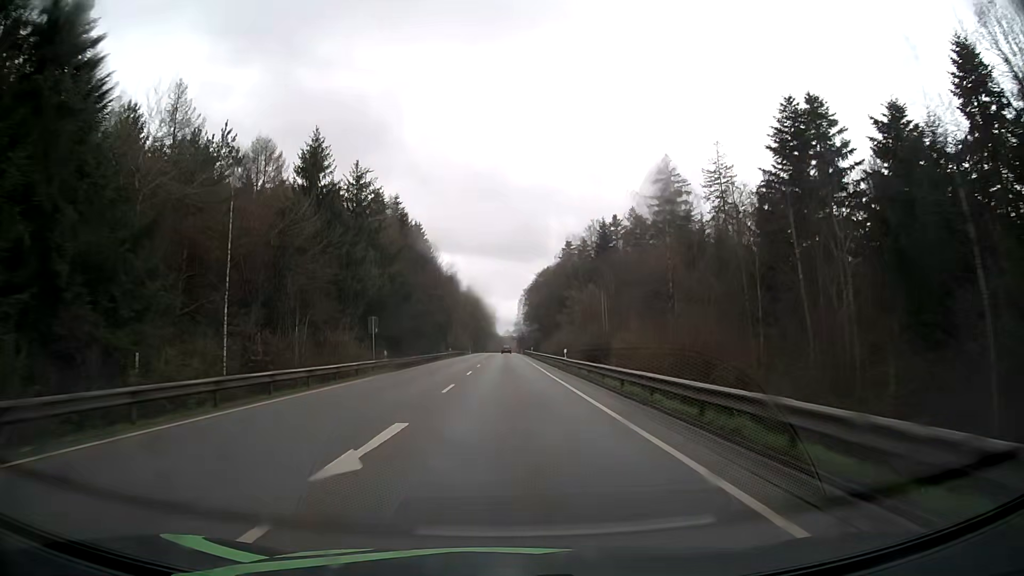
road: secondary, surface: asphalt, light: Day
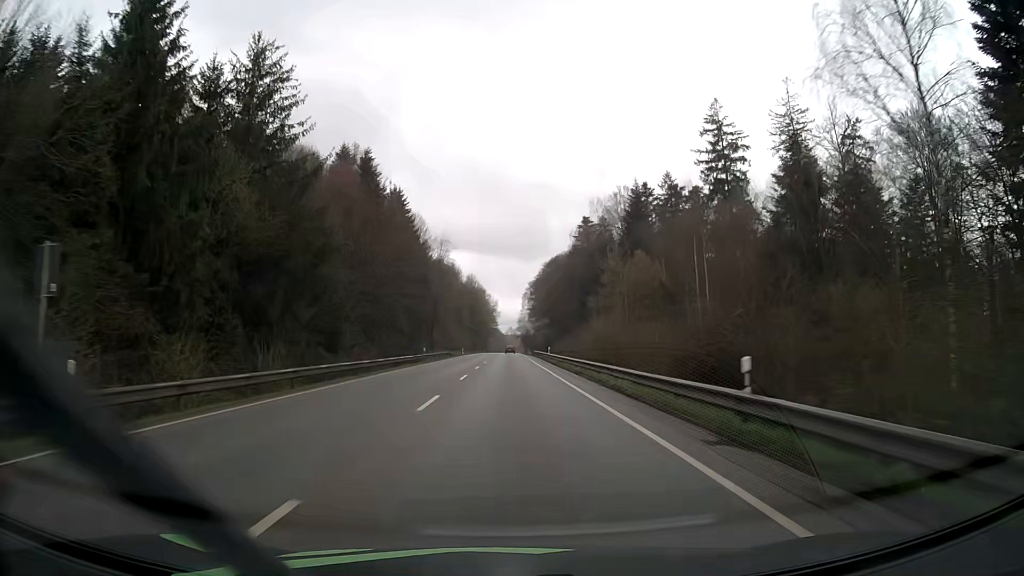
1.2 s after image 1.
(-0.1, +30.3) m; 0°
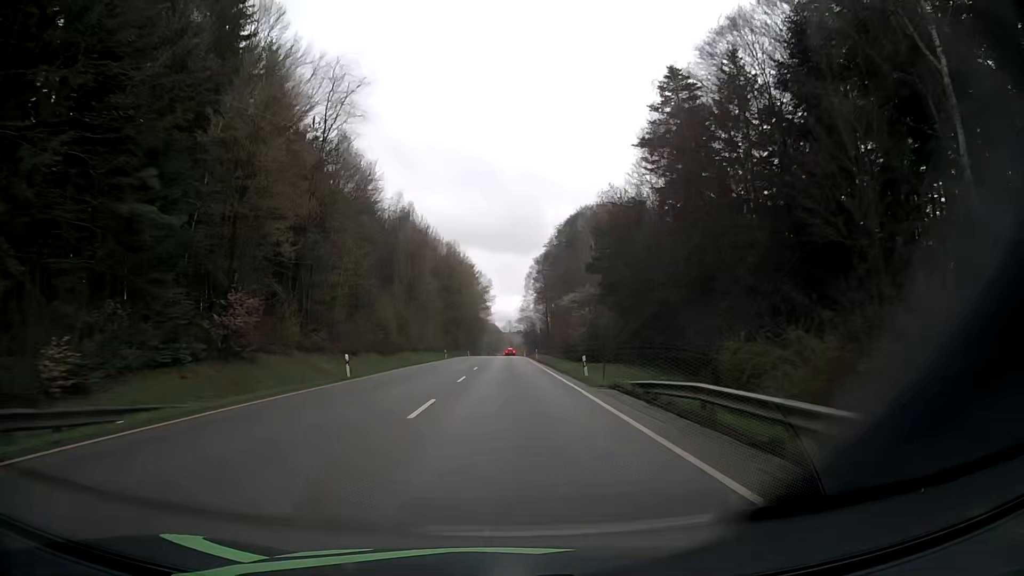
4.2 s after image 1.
(-0.1, +74.1) m; 0°
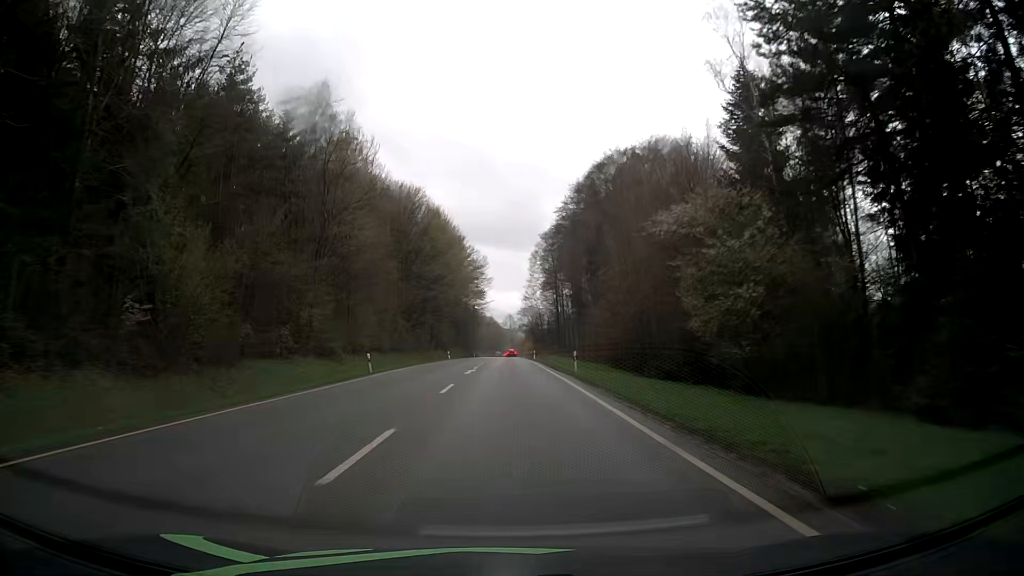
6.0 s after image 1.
(-0.1, +41.8) m; 0°
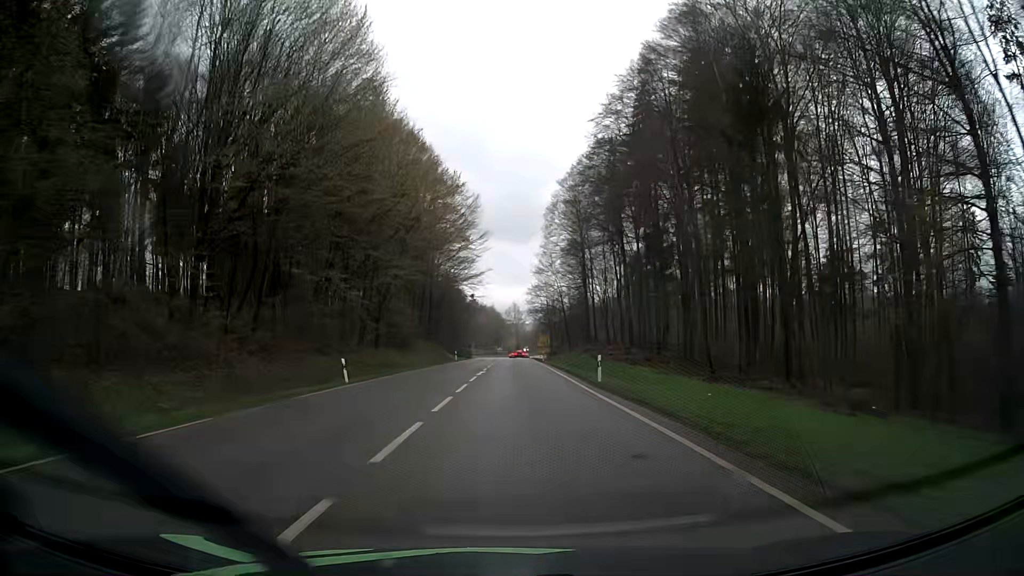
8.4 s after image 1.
(-0.4, +53.0) m; -1°
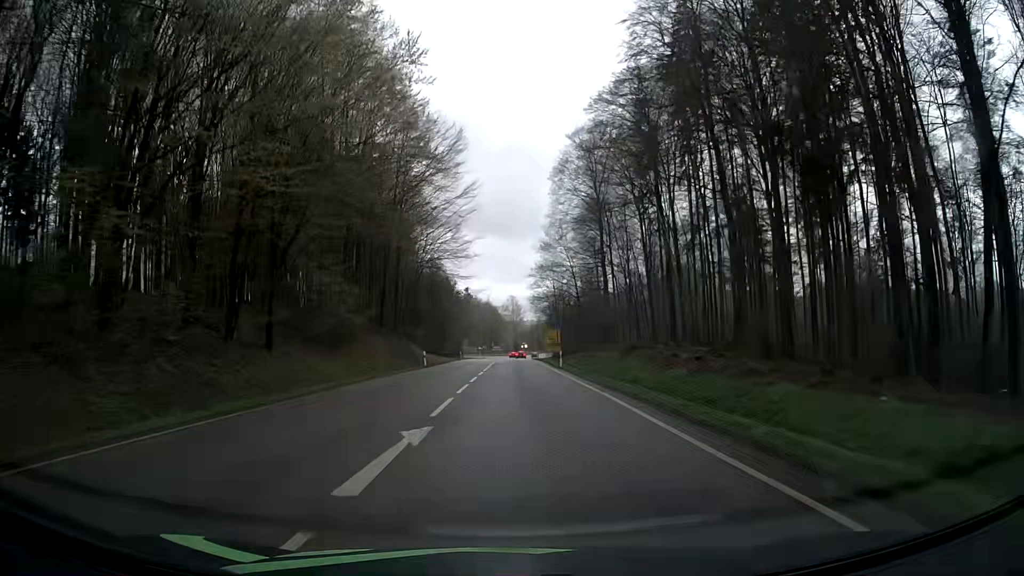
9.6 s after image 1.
(+0.1, +25.4) m; 0°
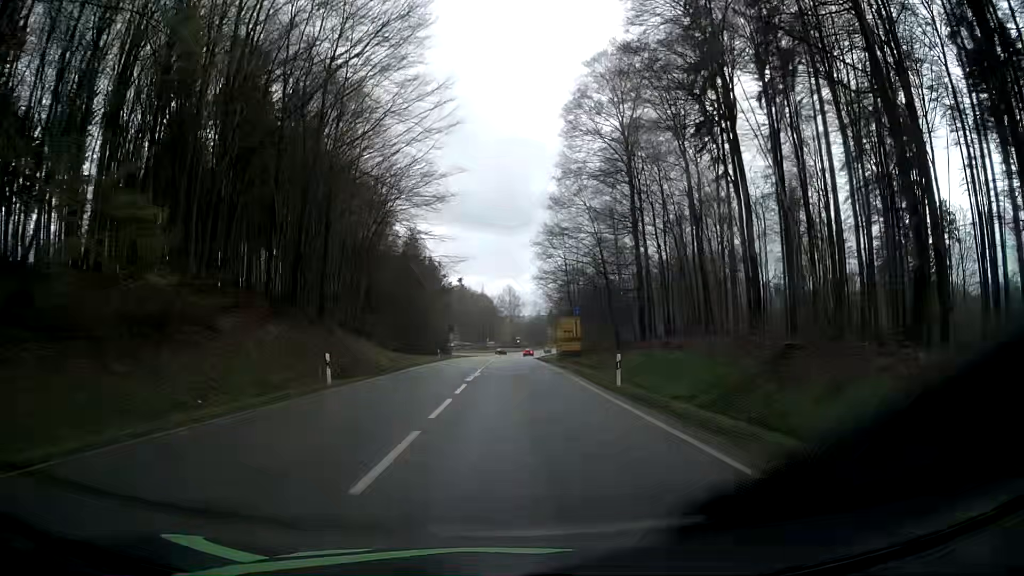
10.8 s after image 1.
(+0.1, +24.6) m; 0°
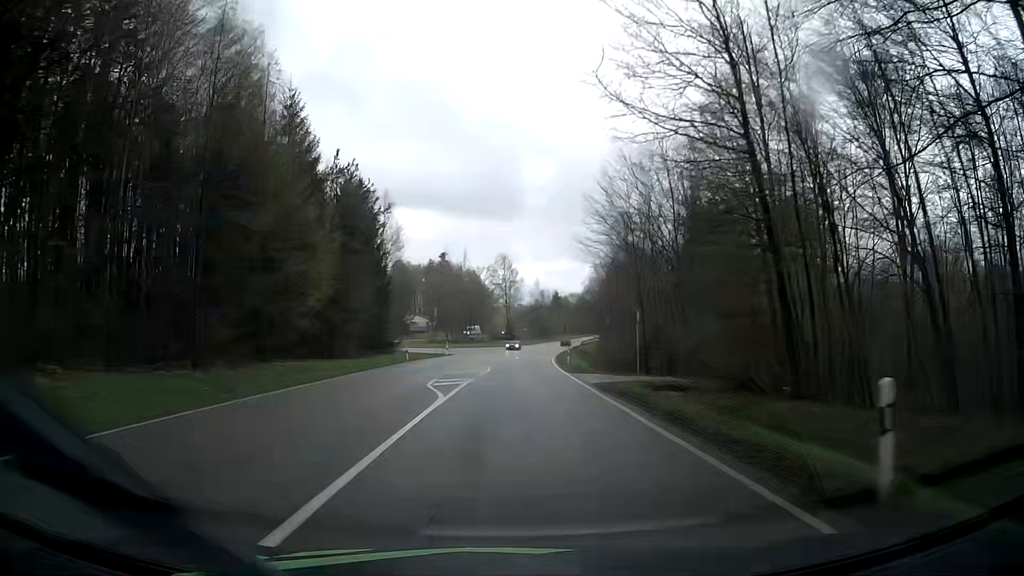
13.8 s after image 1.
(+0.3, +57.8) m; +1°
(0, +10) (0, +20) (0, +30) (0, +40) (0, +50) (0, +60) (0, +70) (+1, +80) (0, +90) (-4, +99) m
